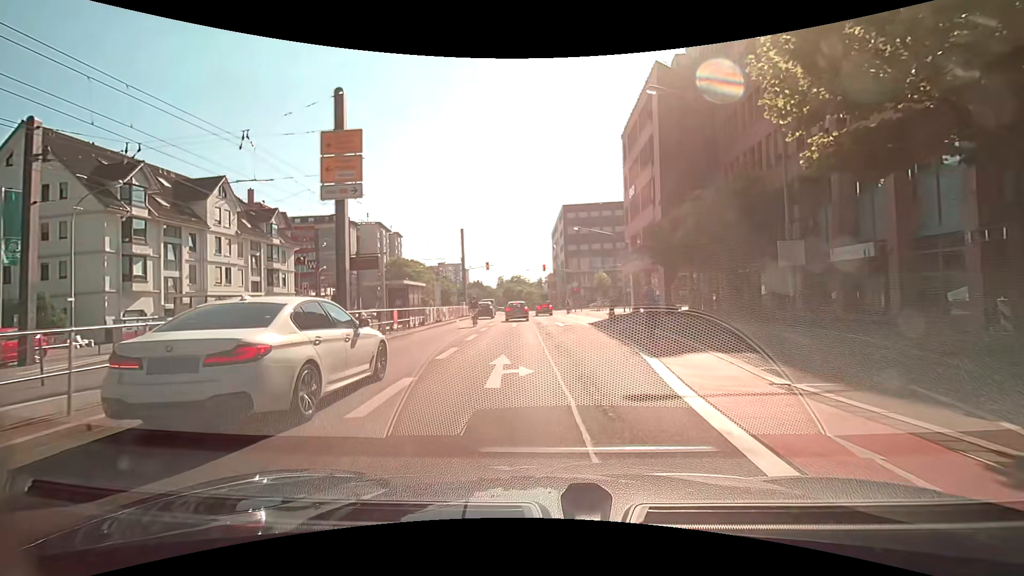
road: secondary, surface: asphalt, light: Day
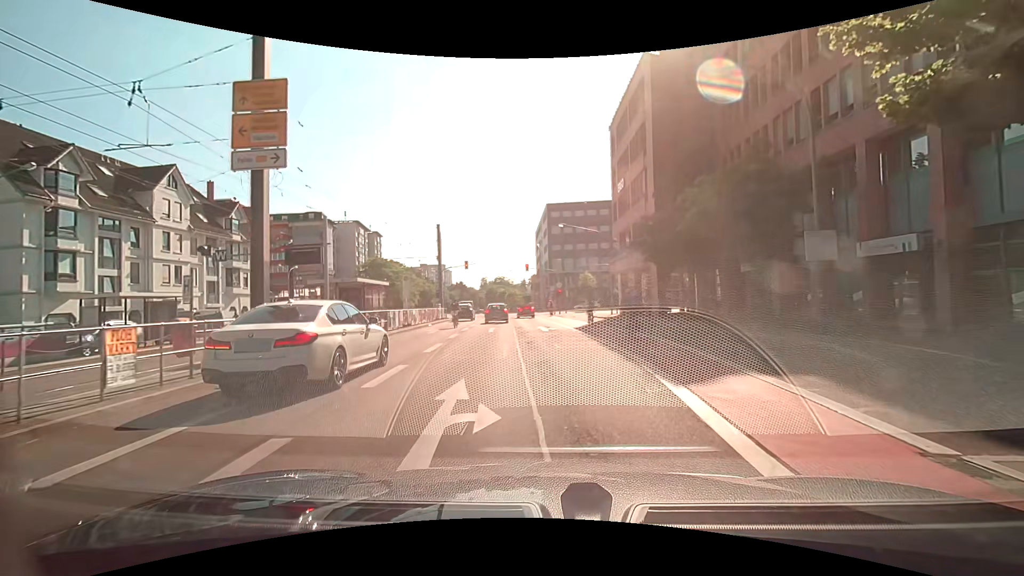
(0.0, +3.7) m; +1°
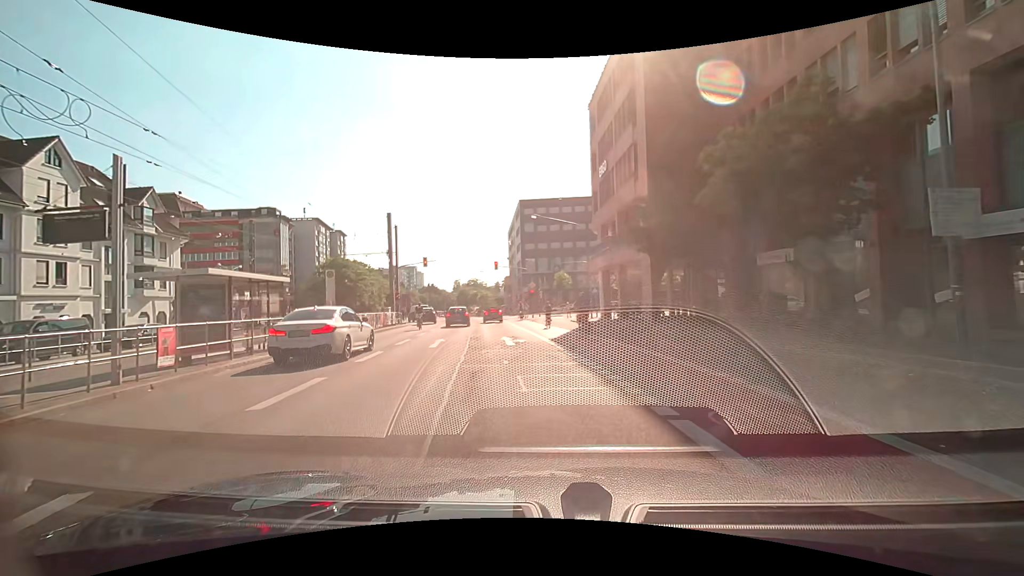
(+0.2, +7.0) m; +2°
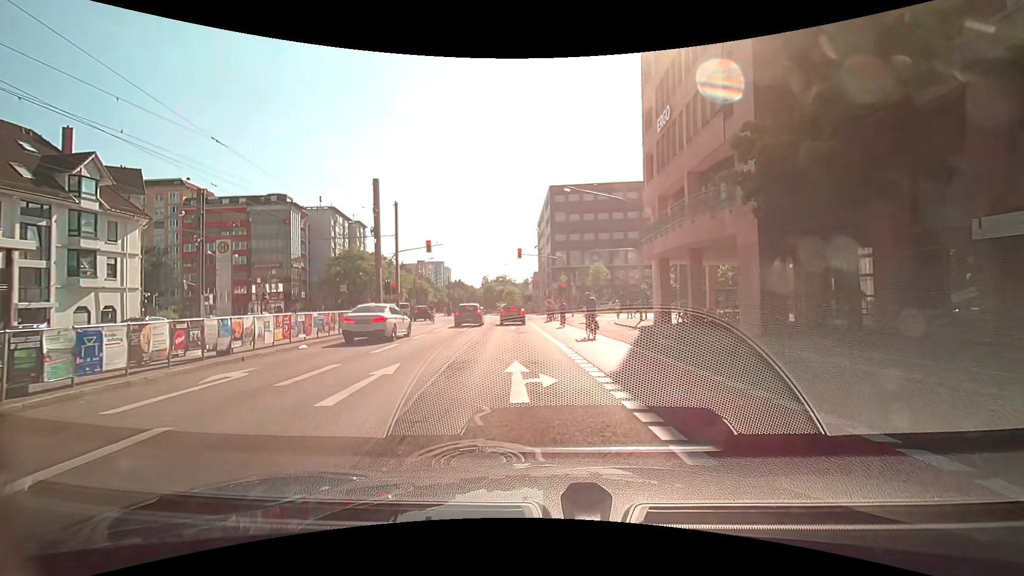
(-0.2, +10.2) m; -3°
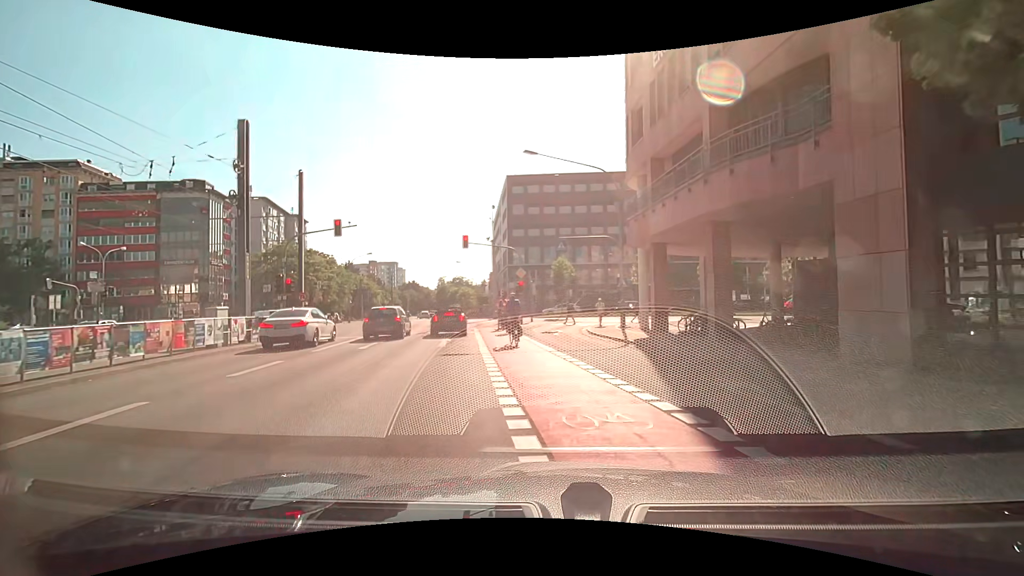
(+0.3, +9.5) m; +3°
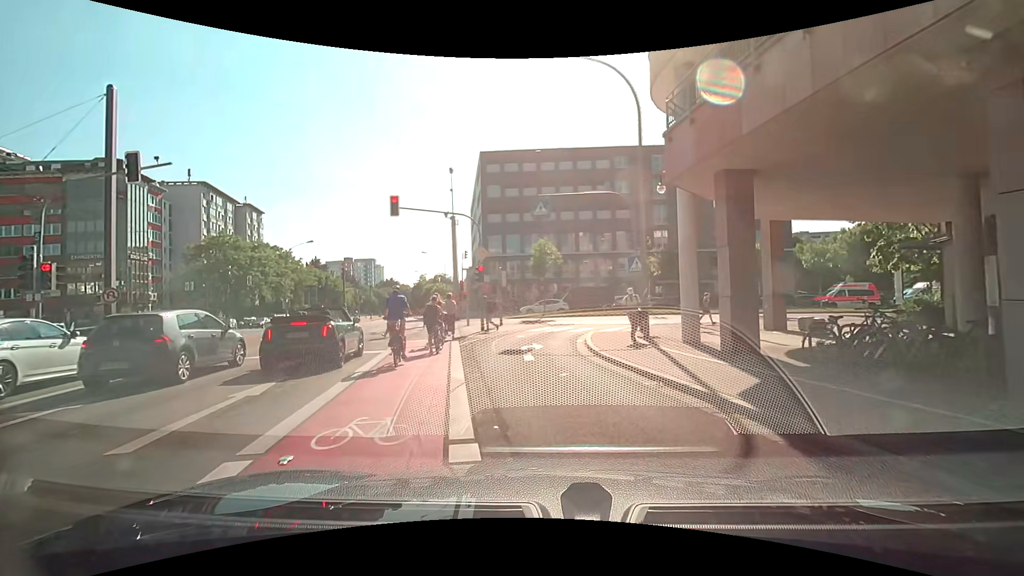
(+0.9, +12.1) m; +4°
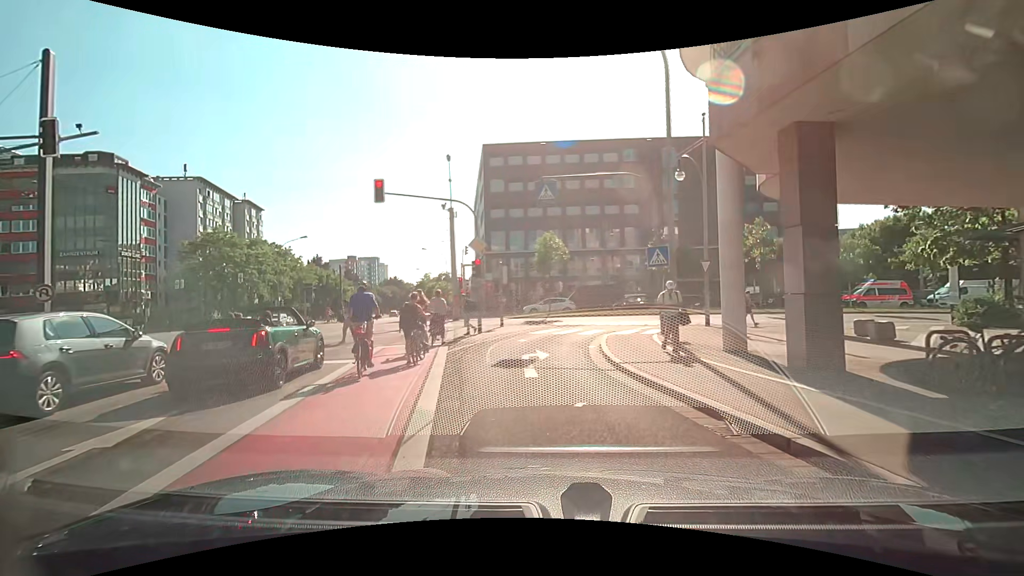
(-0.1, +2.9) m; -2°
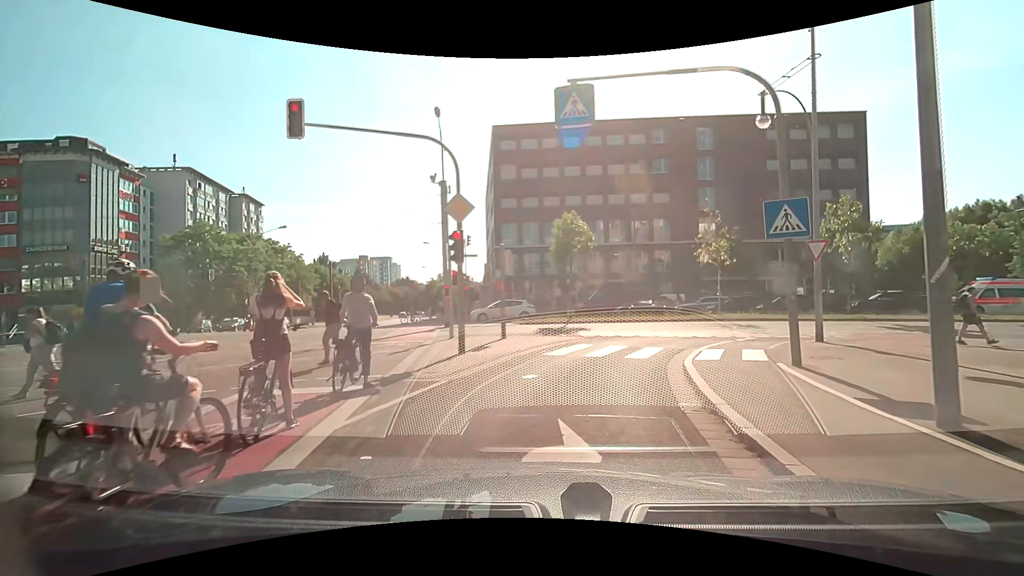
(-0.2, +8.1) m; 0°
(0, +10) (+3, +20) (+12, +24) (+22, +25) (+32, +25) (+42, +26) (+52, +26) (+62, +26) (+72, +25) (+82, +23) m
